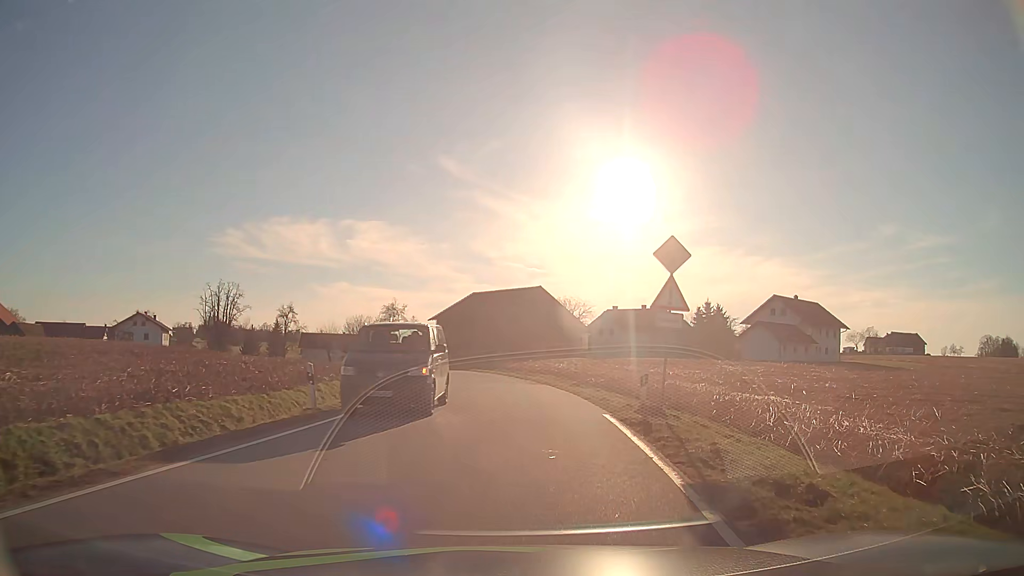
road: tertiary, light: Day
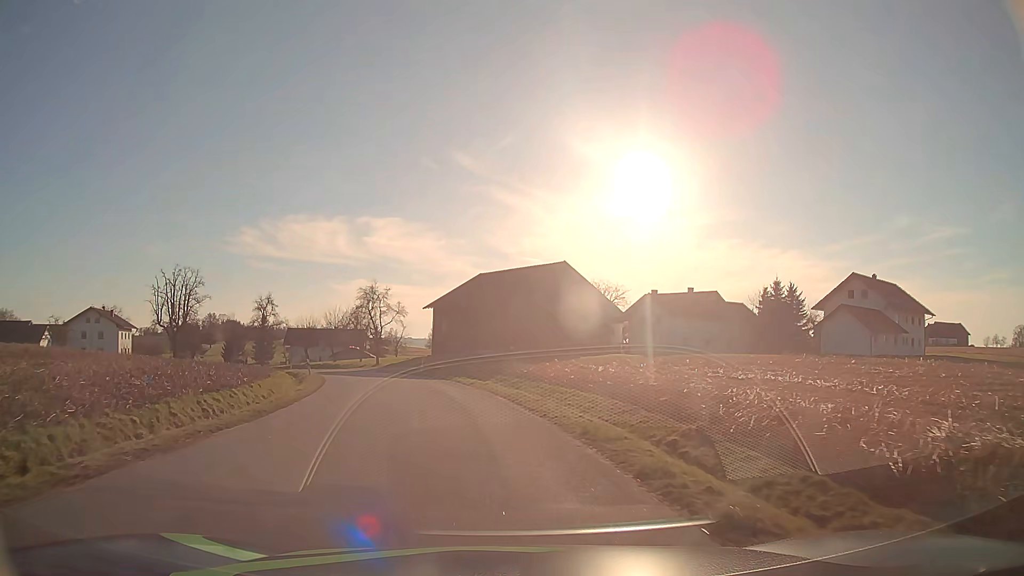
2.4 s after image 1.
(+0.5, +22.7) m; -1°
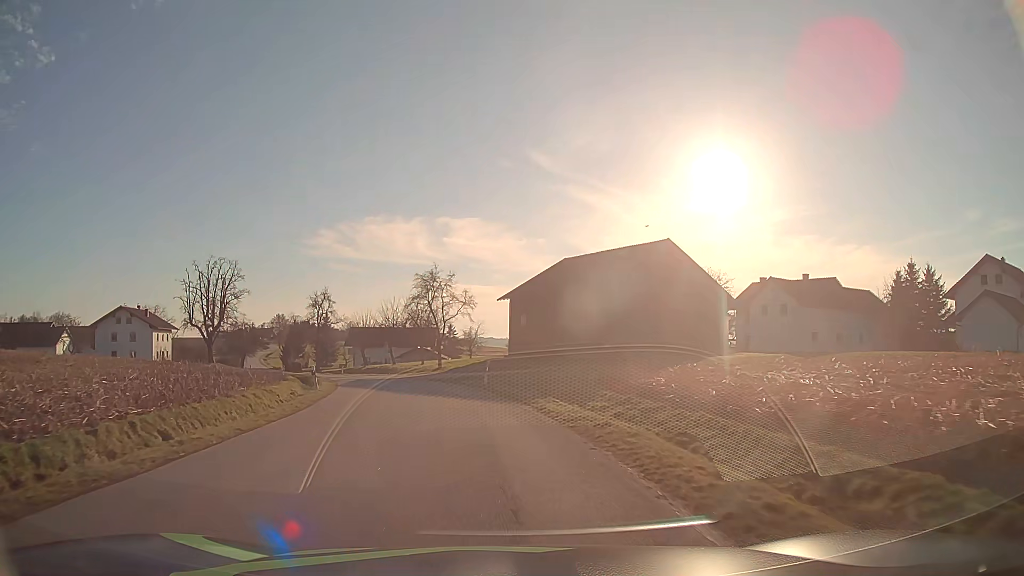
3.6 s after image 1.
(-0.8, +14.2) m; -7°
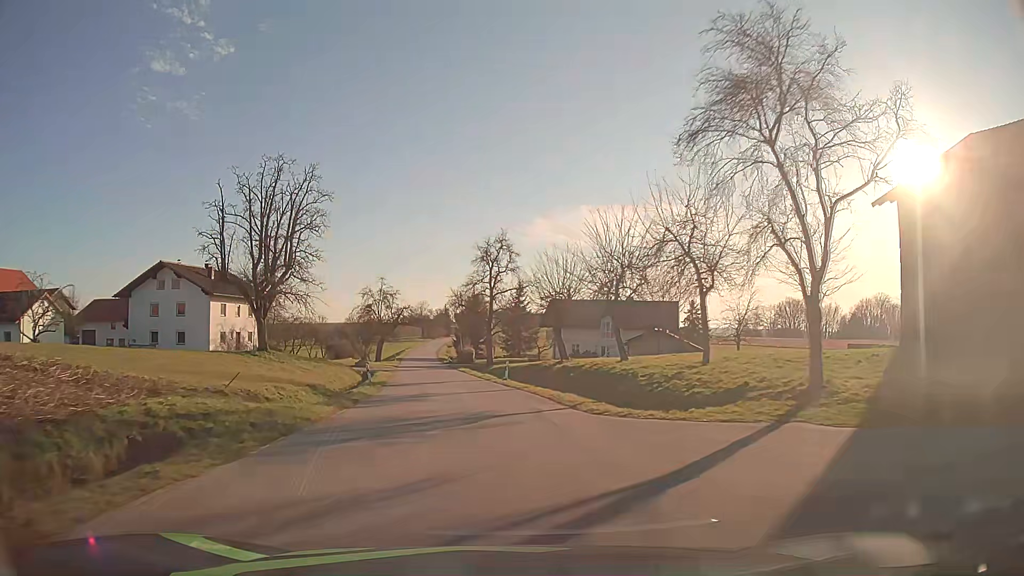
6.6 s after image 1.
(-7.4, +43.4) m; -18°
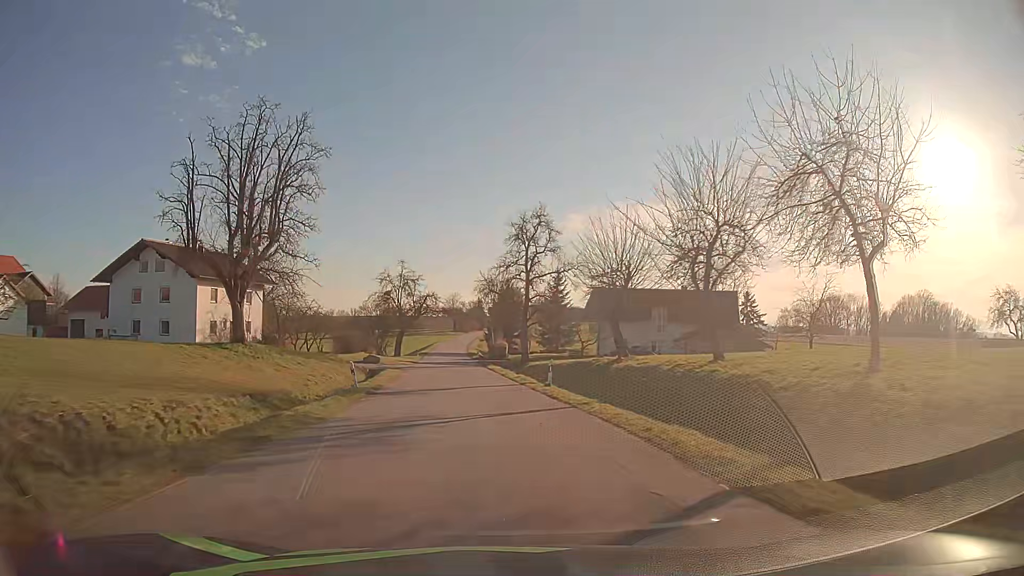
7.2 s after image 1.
(-0.3, +10.3) m; -3°
